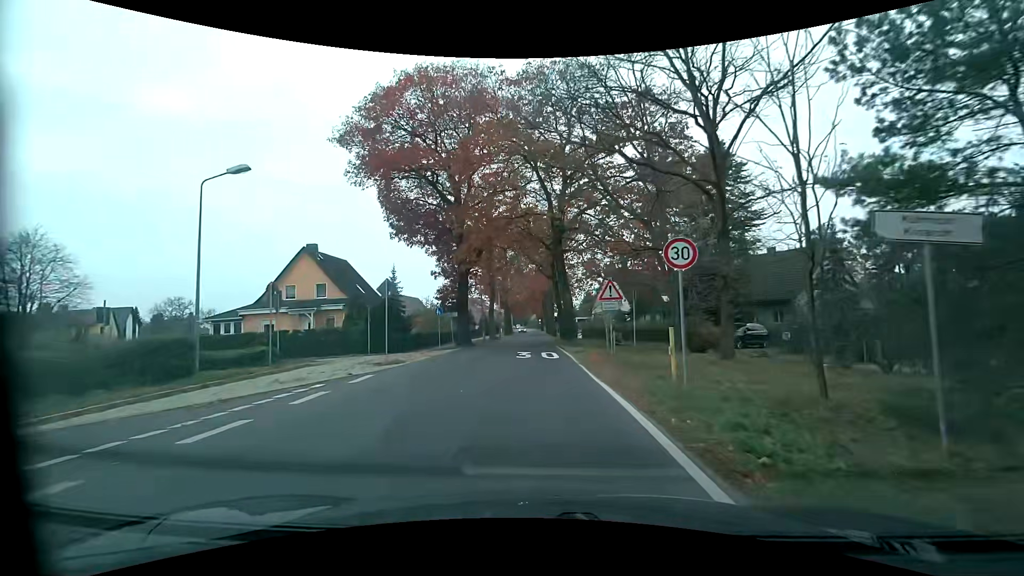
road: tertiary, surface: asphalt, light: Day
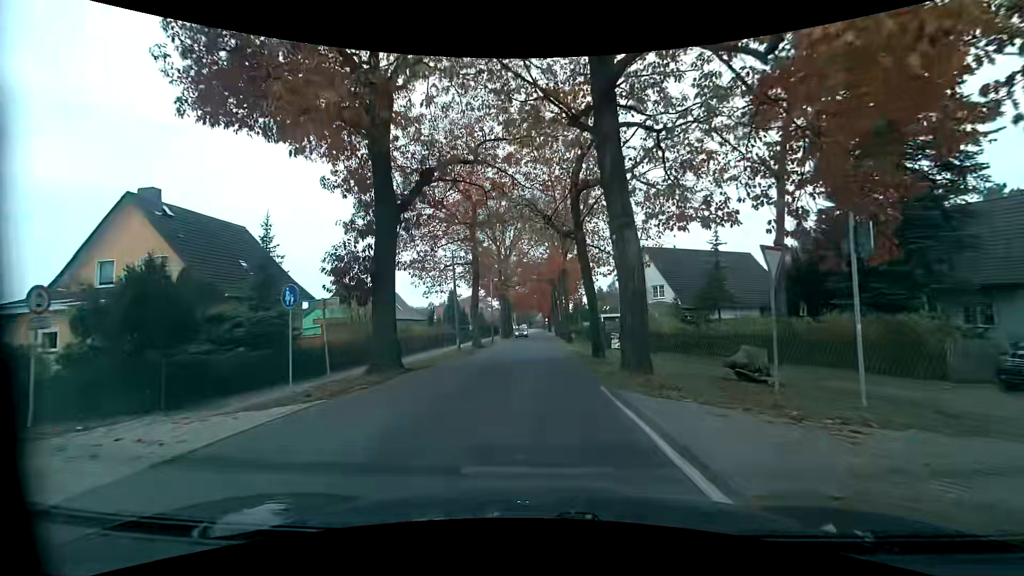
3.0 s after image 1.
(-0.2, +20.4) m; -1°
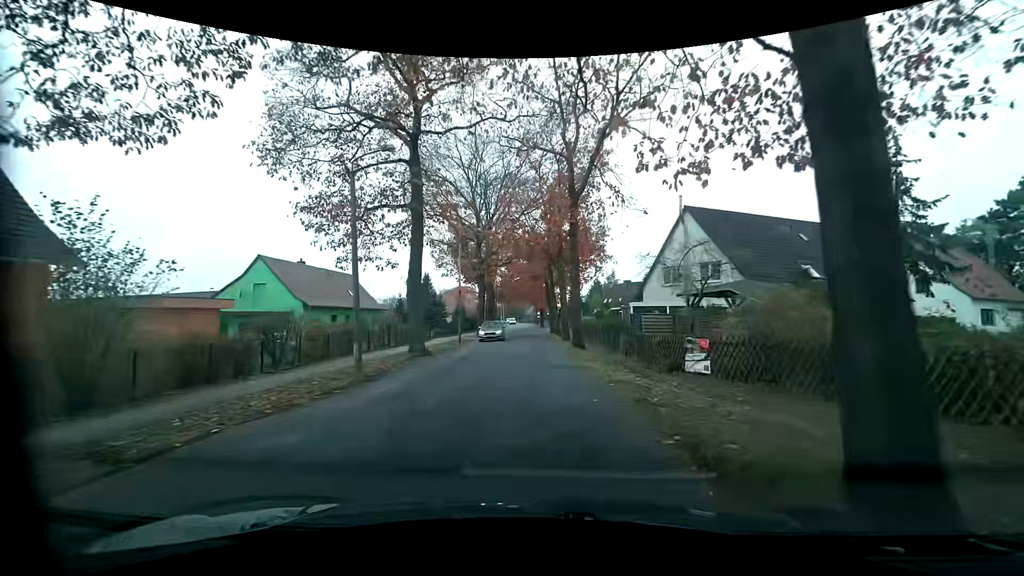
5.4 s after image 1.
(0.0, +17.3) m; +1°
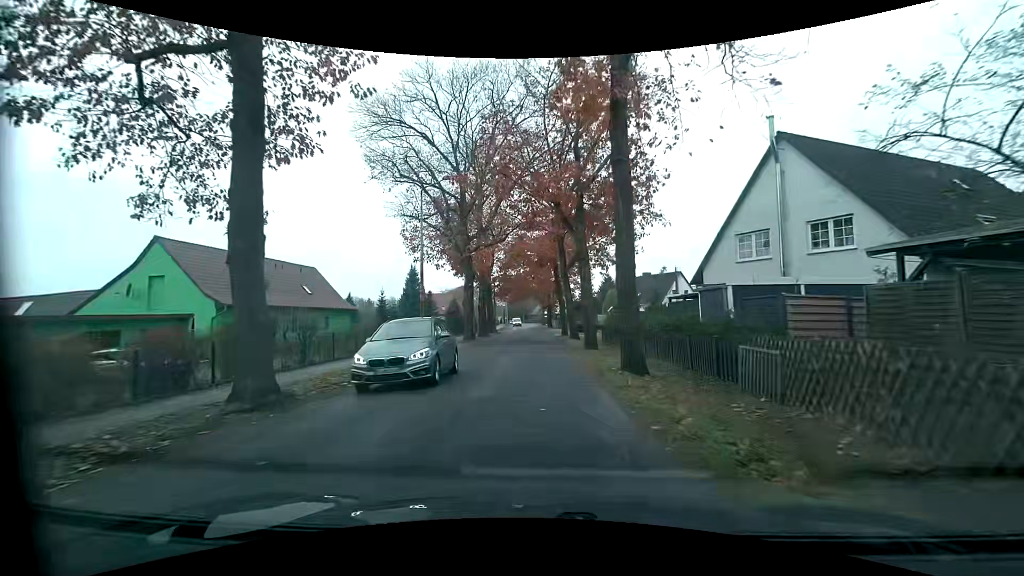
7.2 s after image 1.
(0.0, +13.2) m; 0°
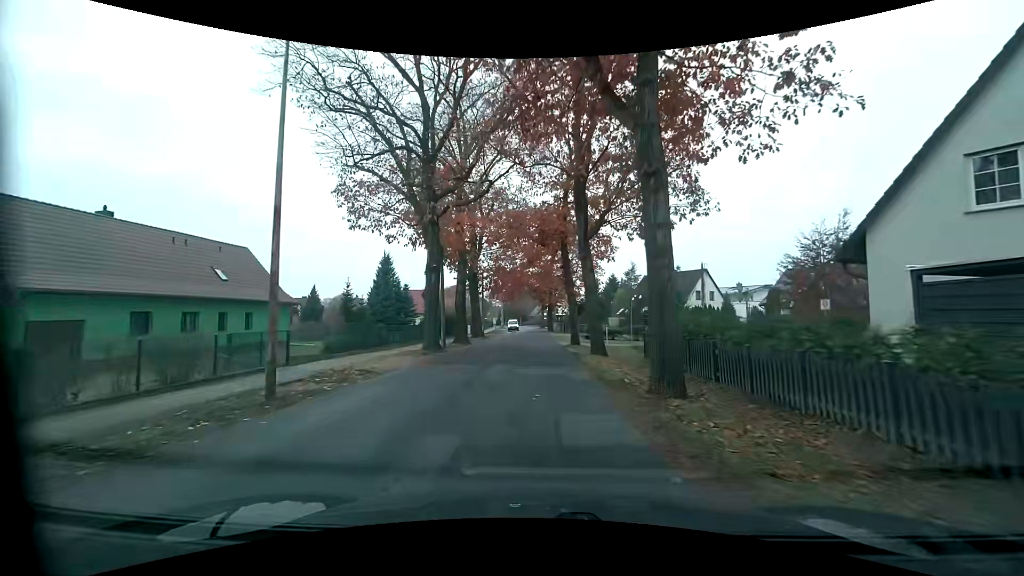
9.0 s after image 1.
(-0.1, +13.0) m; +1°
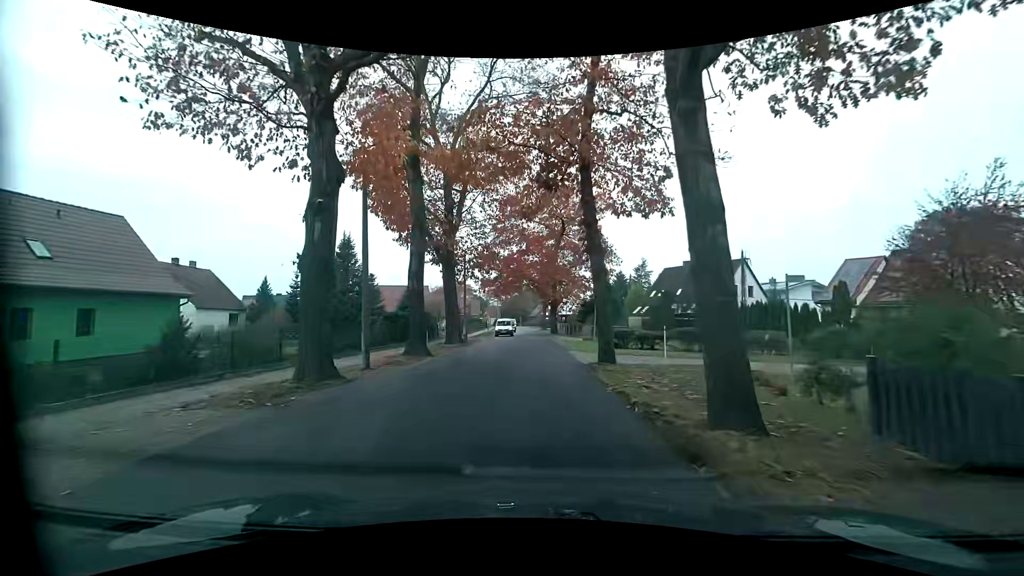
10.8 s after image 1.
(-0.2, +13.0) m; -2°
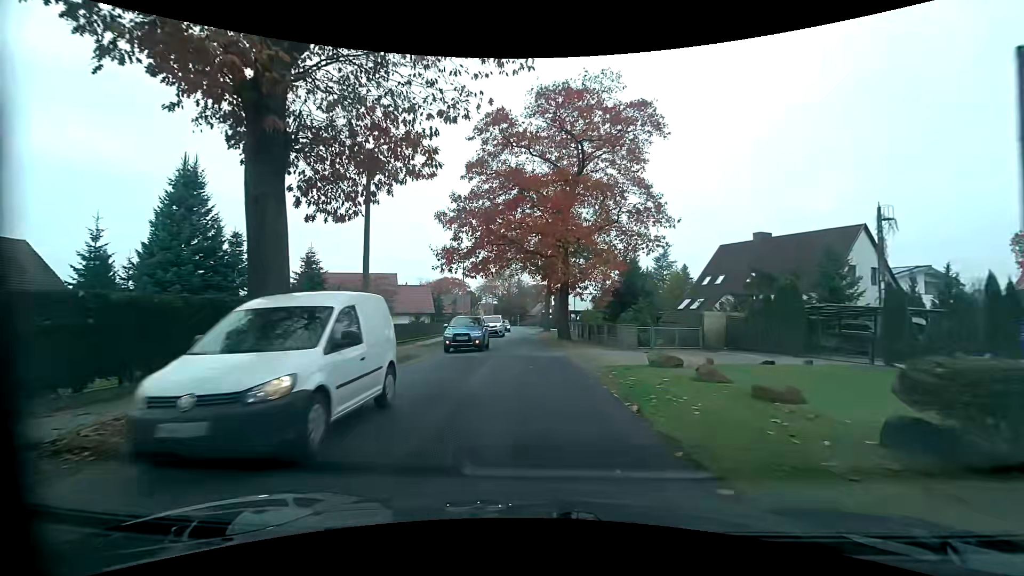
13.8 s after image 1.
(+0.4, +21.8) m; +1°
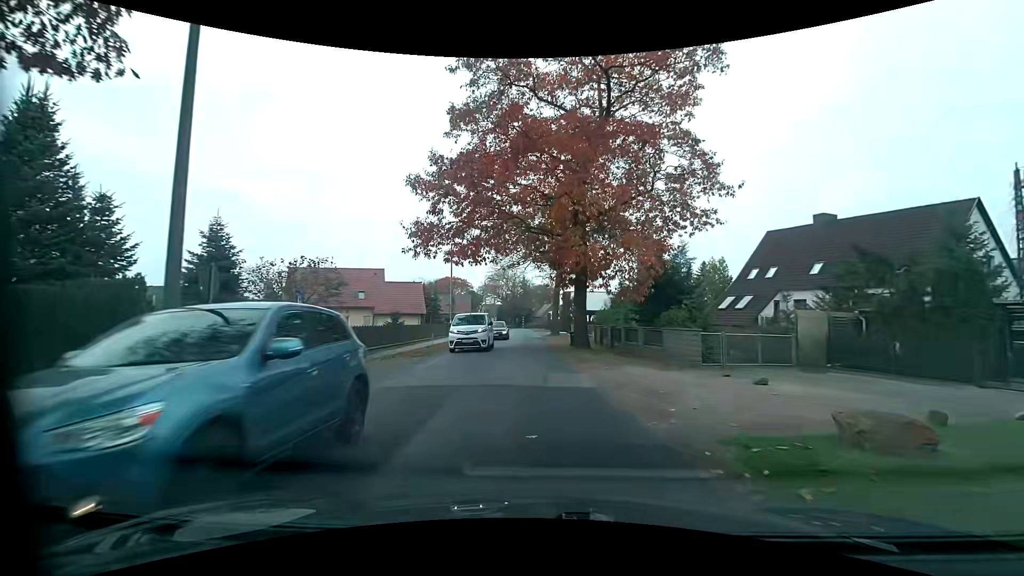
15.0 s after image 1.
(-0.1, +8.8) m; -1°
(0, +10) (0, +20) (0, +30) (-1, +40) (-1, +50) (-1, +60) (-2, +70) (-2, +80) (-2, +90) (-3, +100) m
